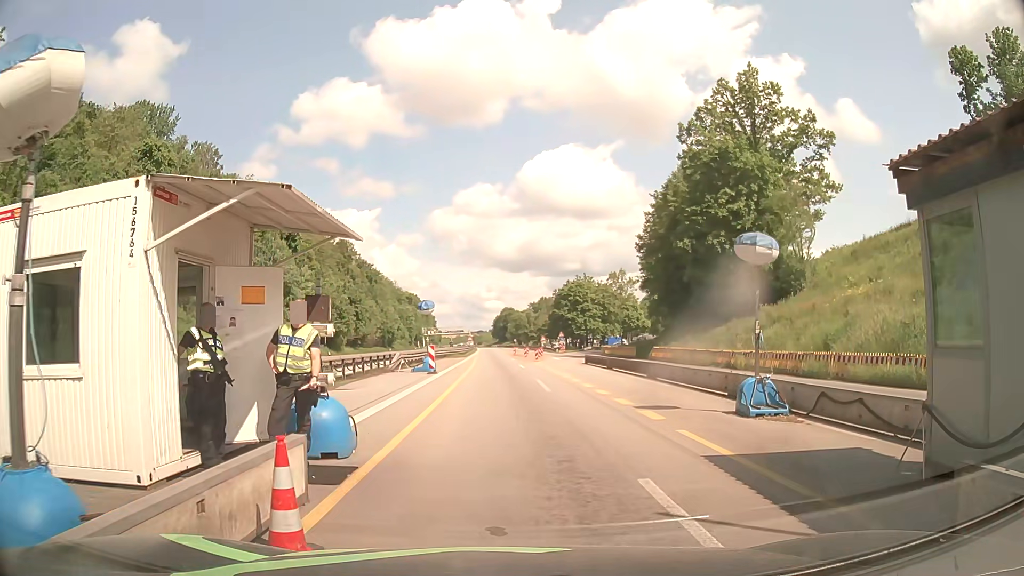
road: motorway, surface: asphalt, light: Day
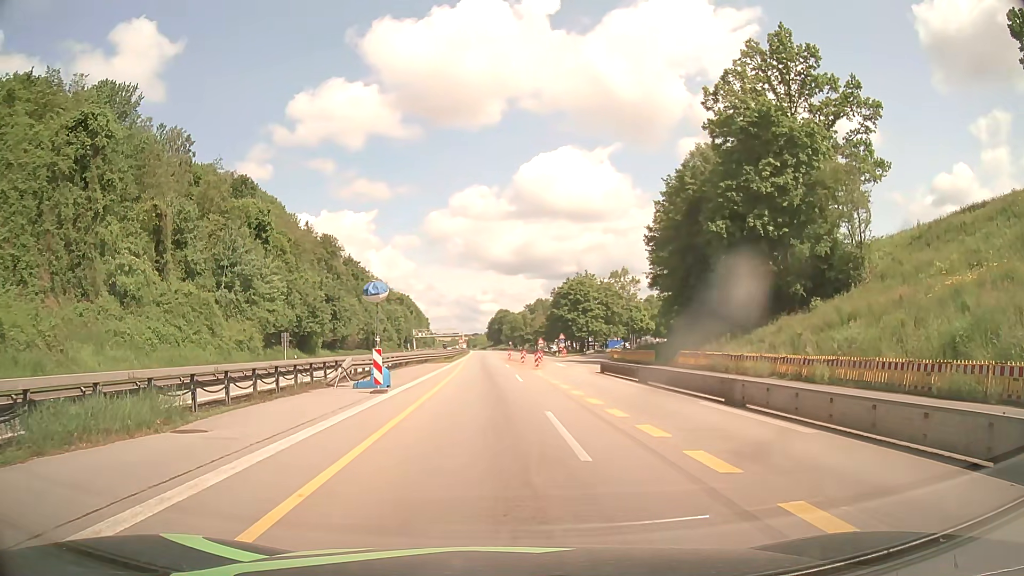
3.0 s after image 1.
(+0.2, +11.0) m; +1°
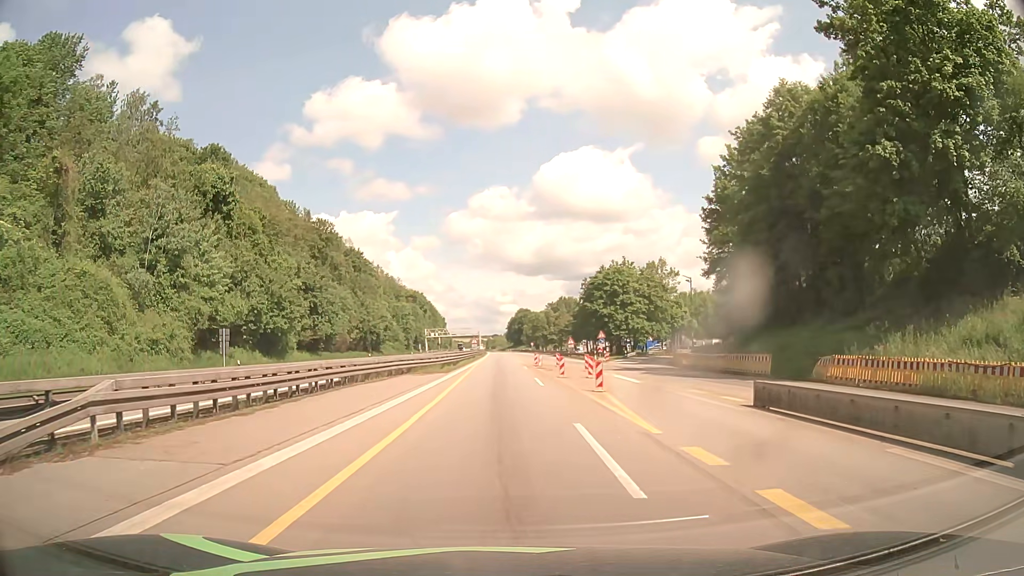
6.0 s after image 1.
(-0.4, +20.5) m; -2°
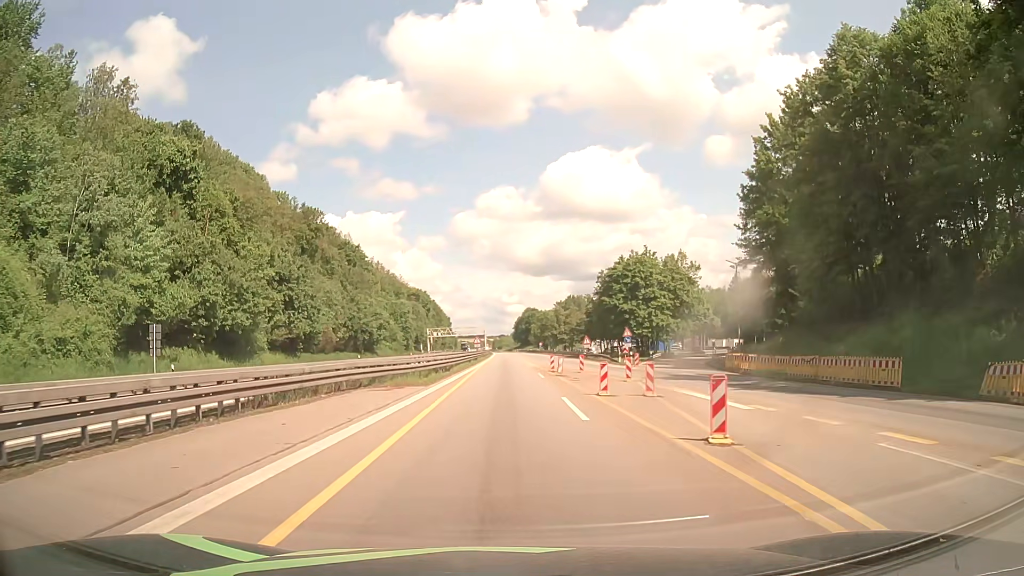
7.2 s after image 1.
(0.0, +11.7) m; 0°
